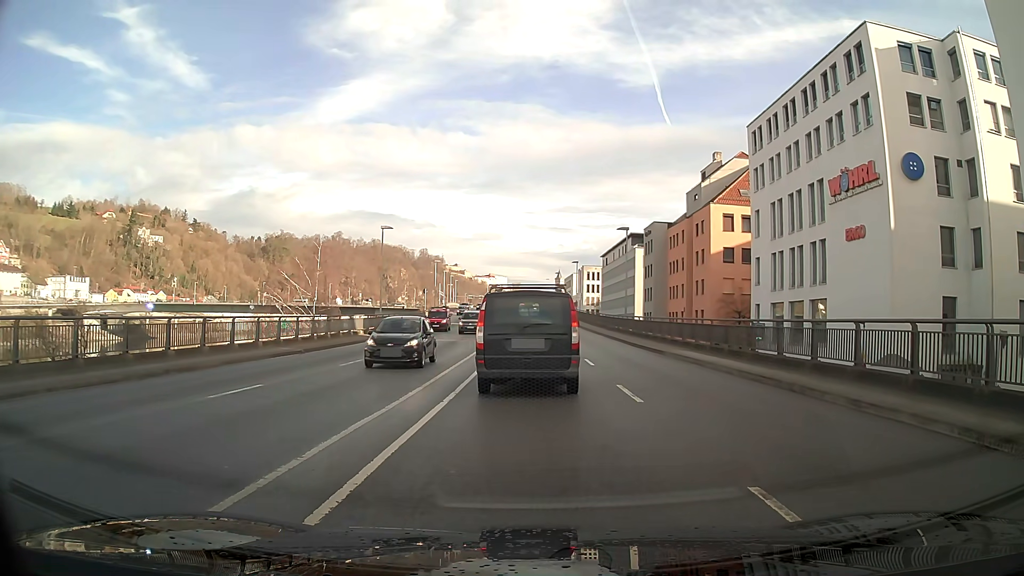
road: primary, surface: asphalt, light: Day
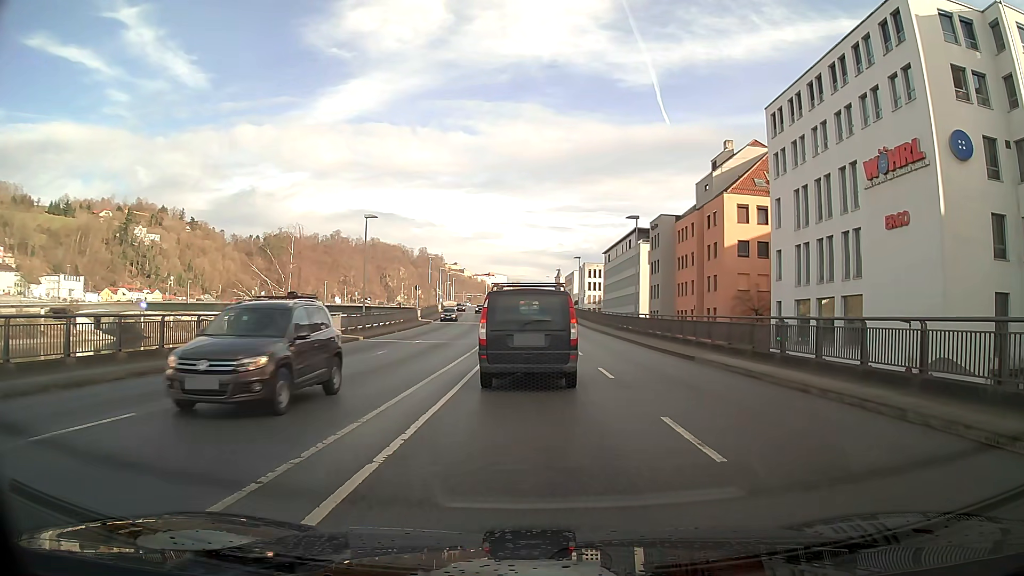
(0.0, +5.1) m; 0°
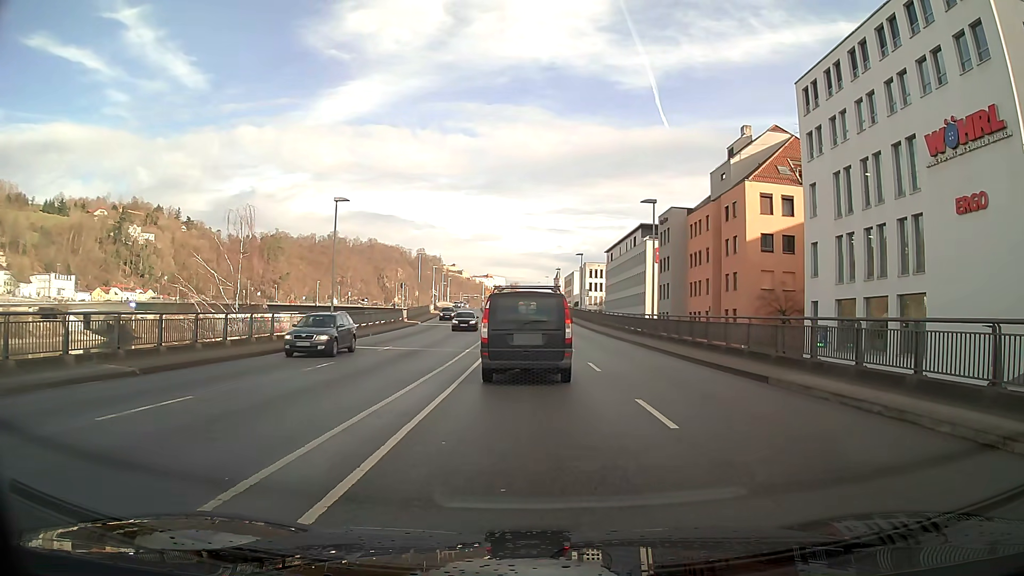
(0.0, +7.0) m; 0°
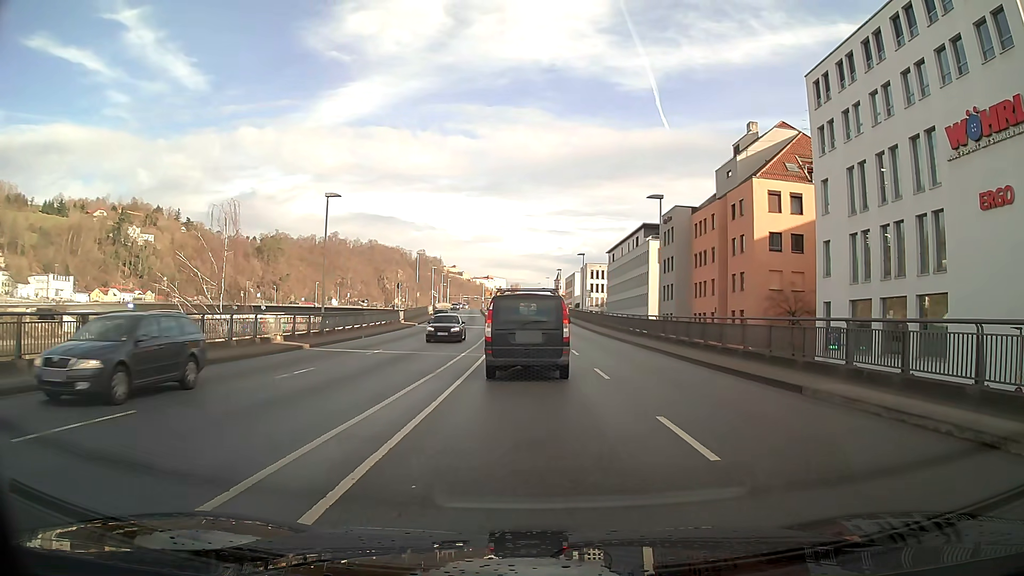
(0.0, +2.0) m; 0°
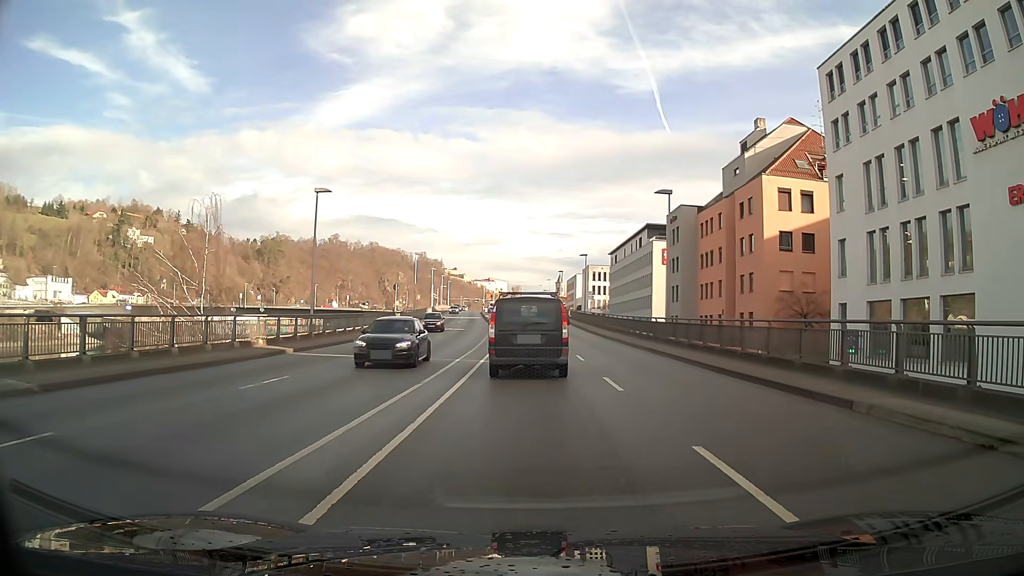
(0.0, +2.2) m; -1°
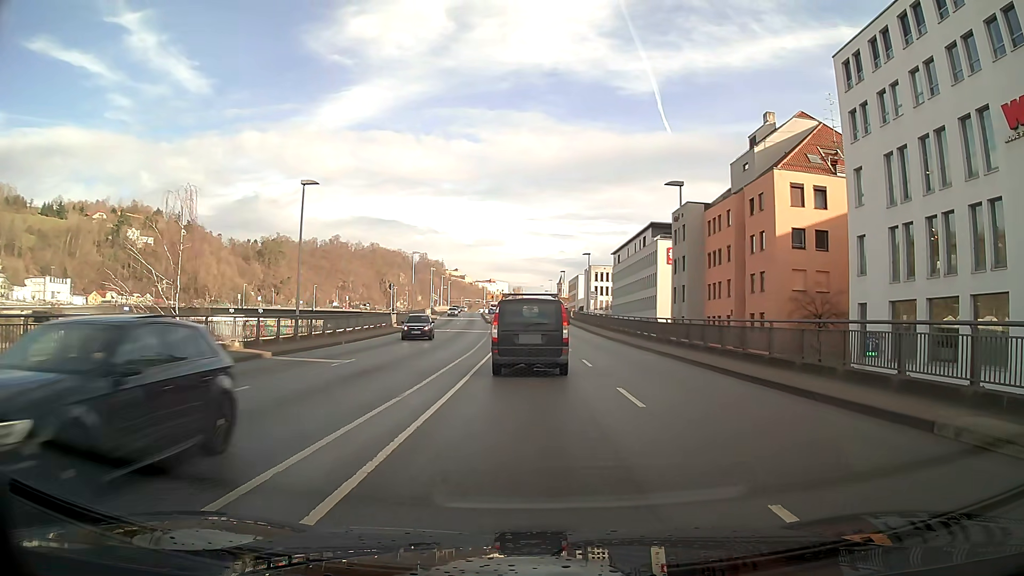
(0.0, +2.5) m; -1°
